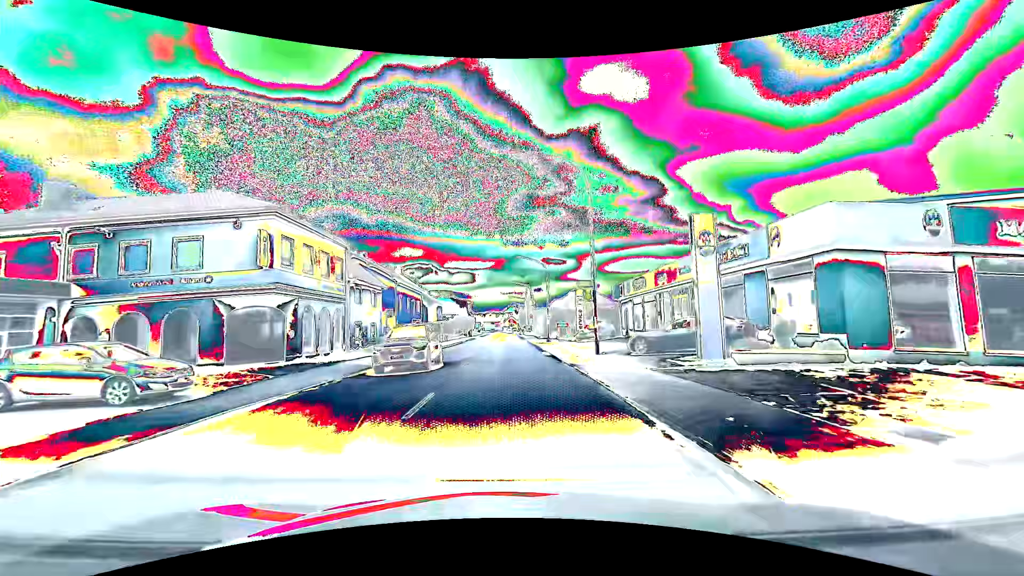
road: primary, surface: asphalt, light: Day
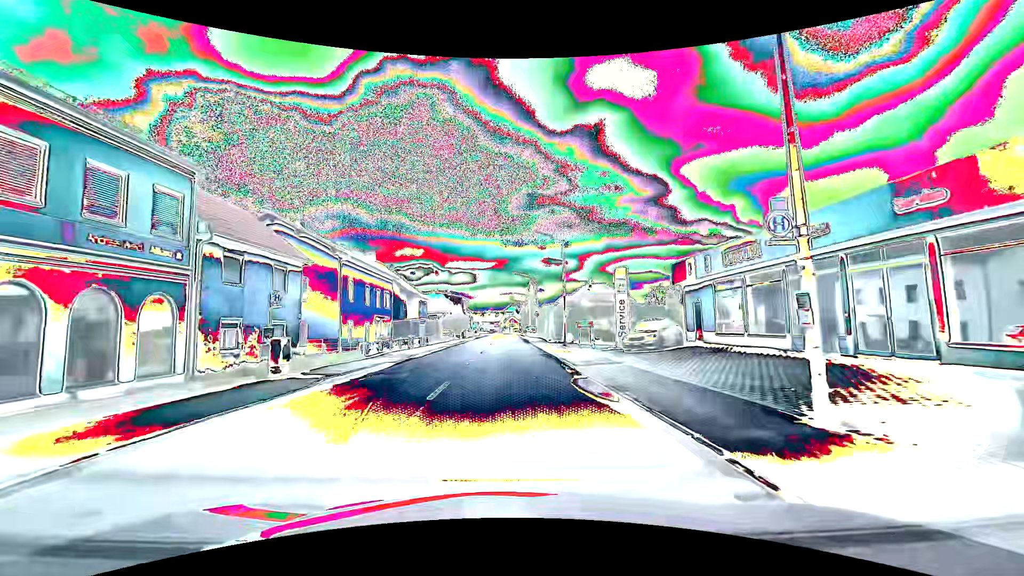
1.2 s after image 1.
(0.0, +15.8) m; 0°
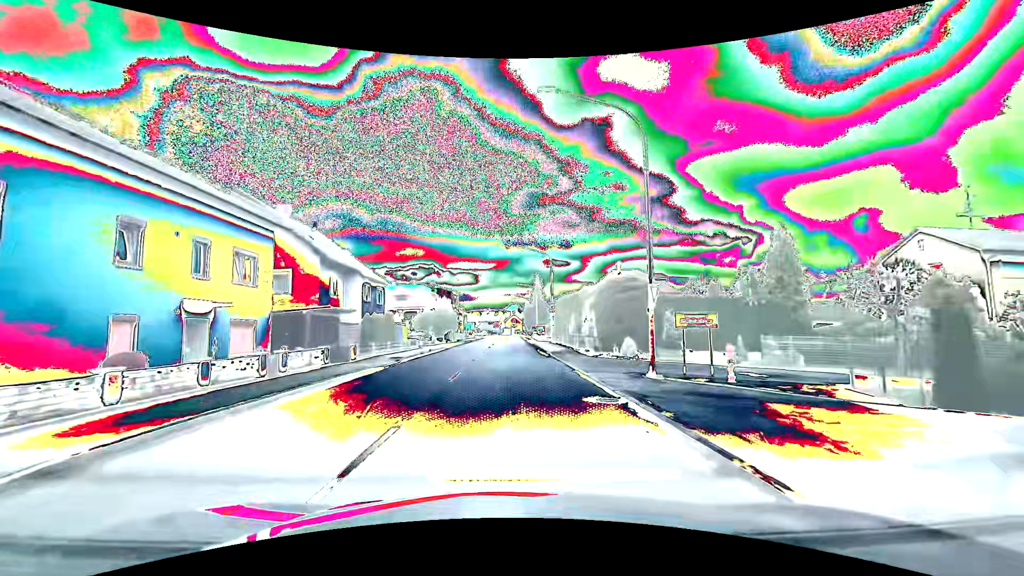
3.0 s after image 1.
(0.0, +23.8) m; 0°
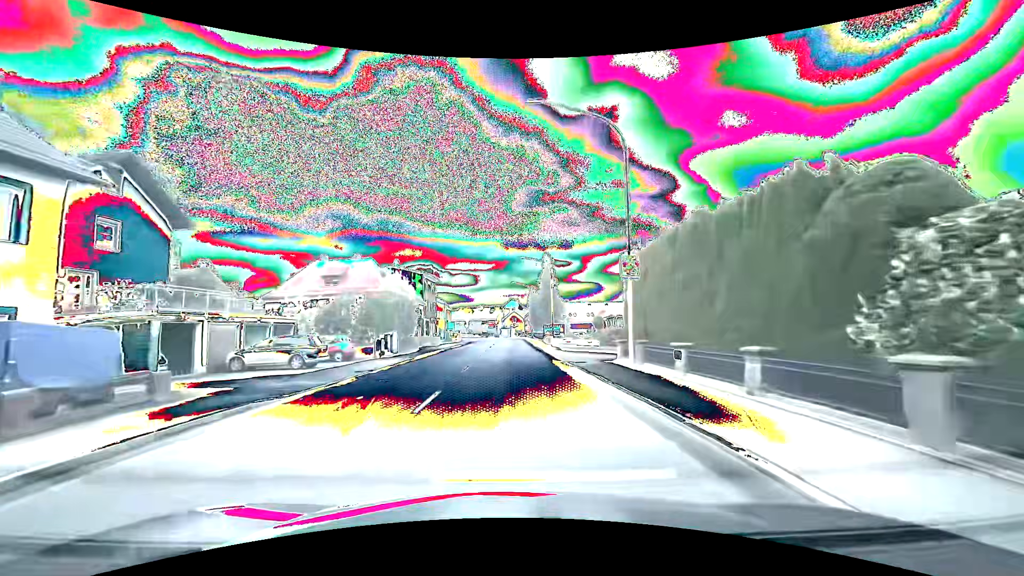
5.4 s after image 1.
(+0.1, +31.7) m; 0°
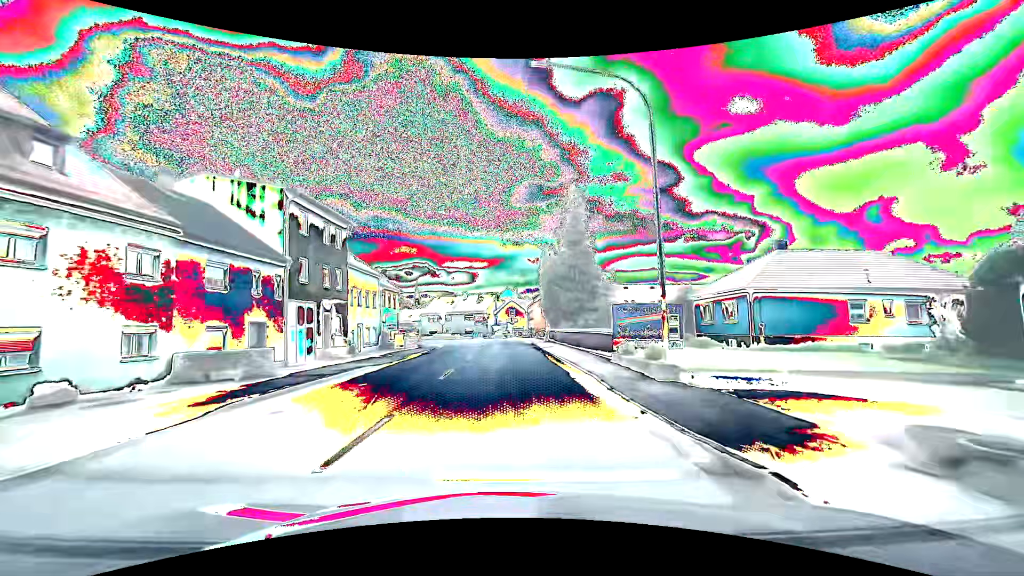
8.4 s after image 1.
(+0.6, +39.6) m; +1°
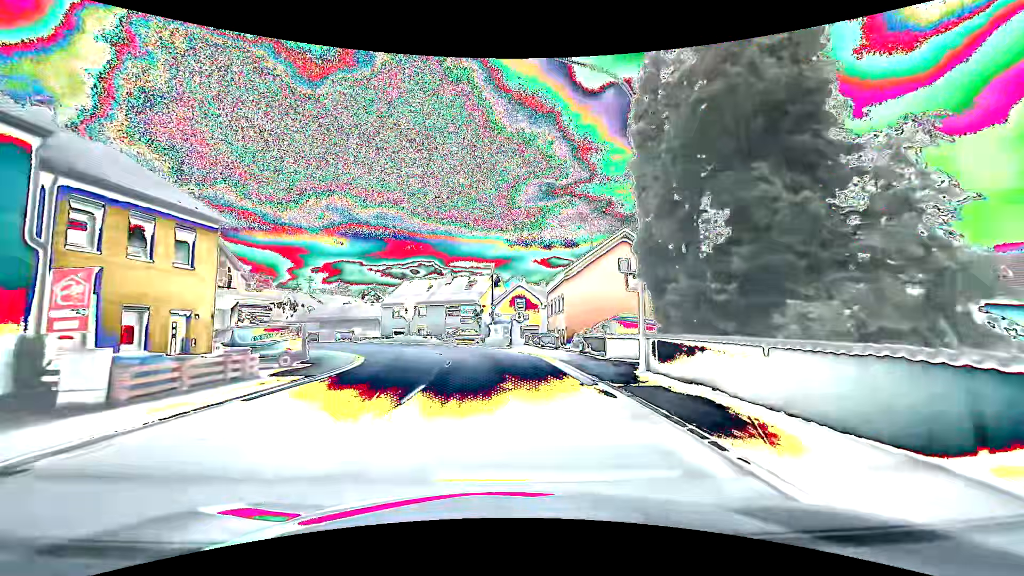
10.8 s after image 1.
(-0.1, +31.7) m; -1°
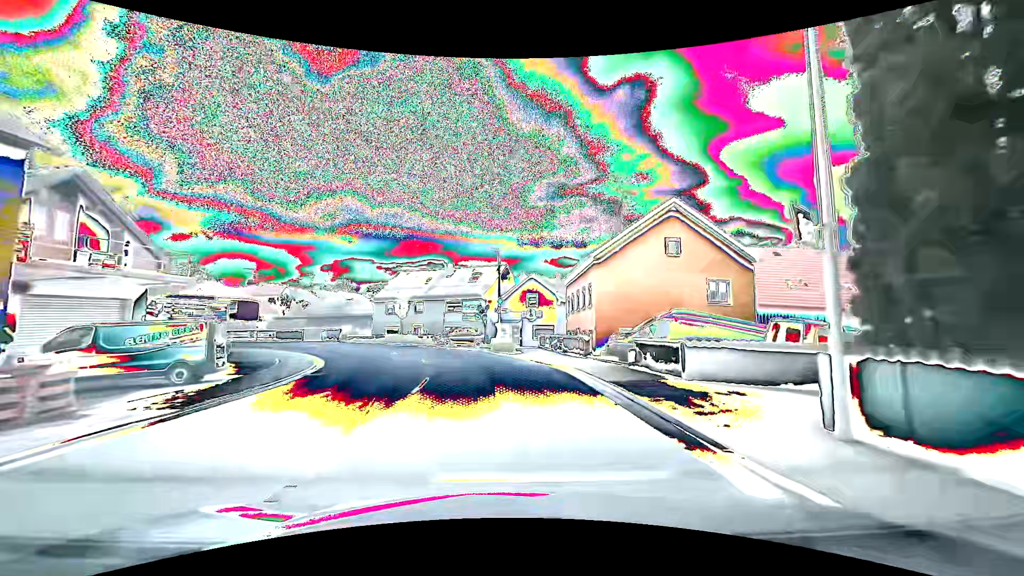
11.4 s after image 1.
(-0.1, +7.9) m; -1°
